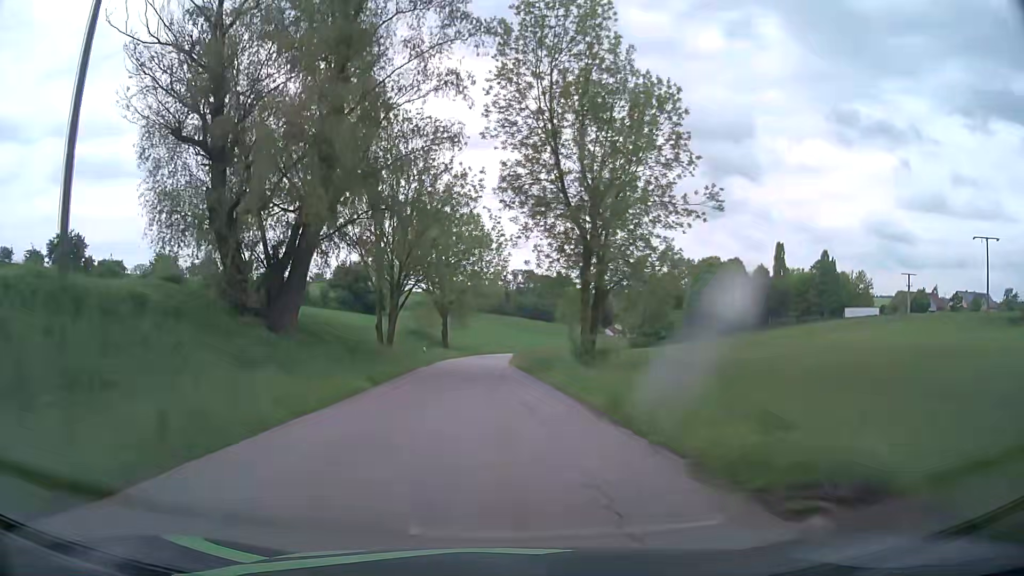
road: tertiary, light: Day
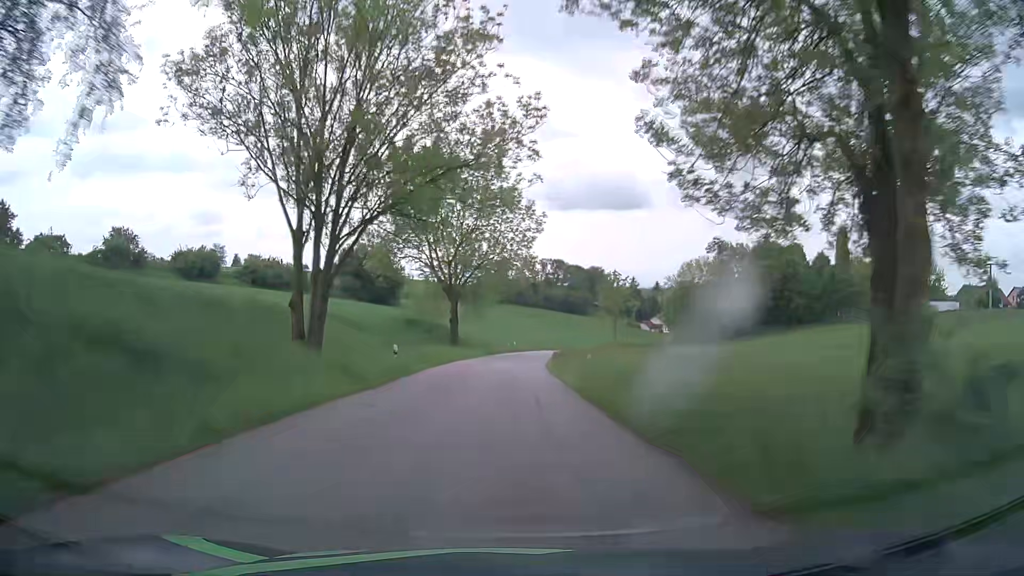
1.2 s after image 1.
(-0.6, +22.2) m; -2°
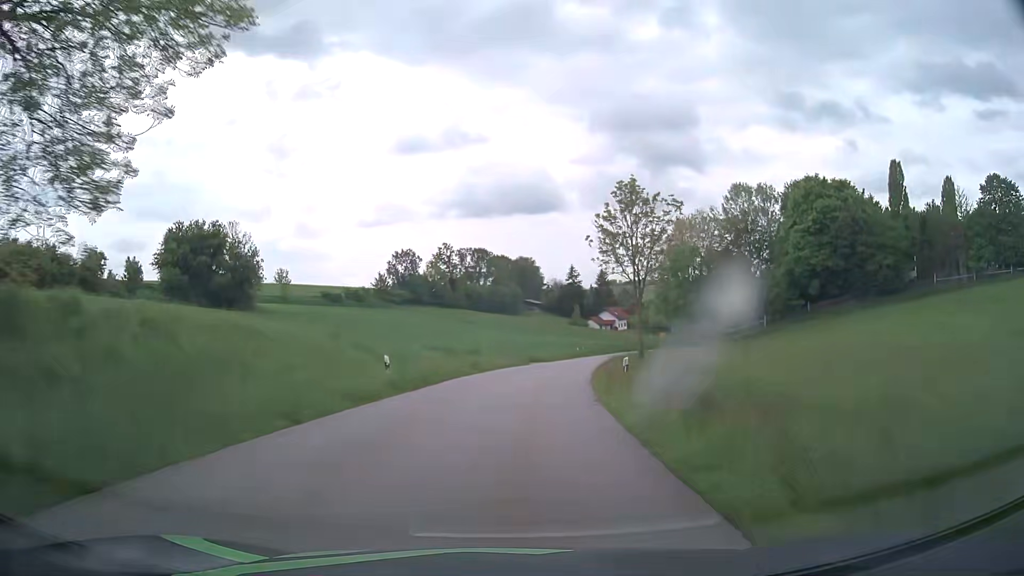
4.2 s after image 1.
(+1.7, +55.4) m; +7°
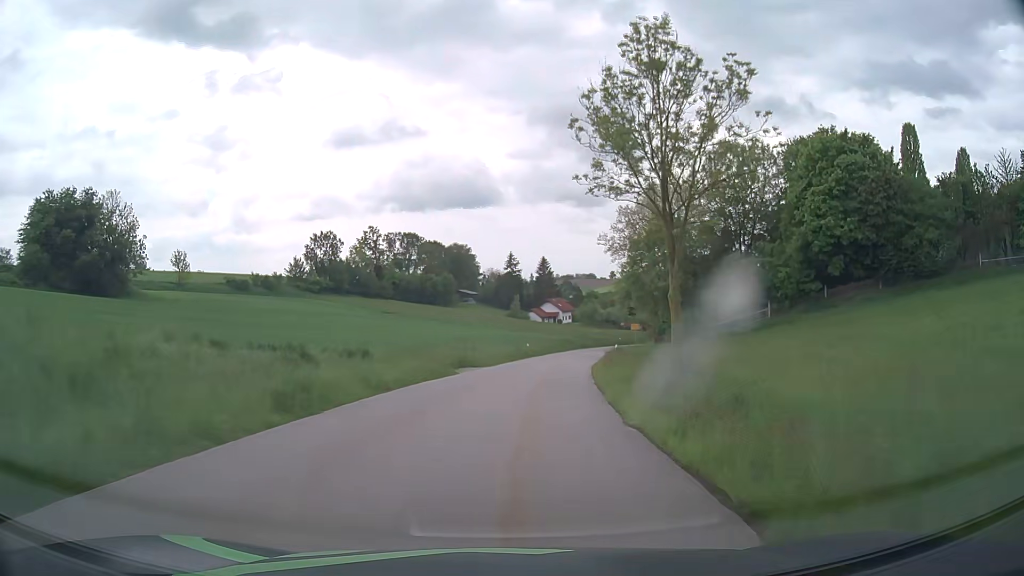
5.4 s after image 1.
(+0.8, +21.9) m; +5°
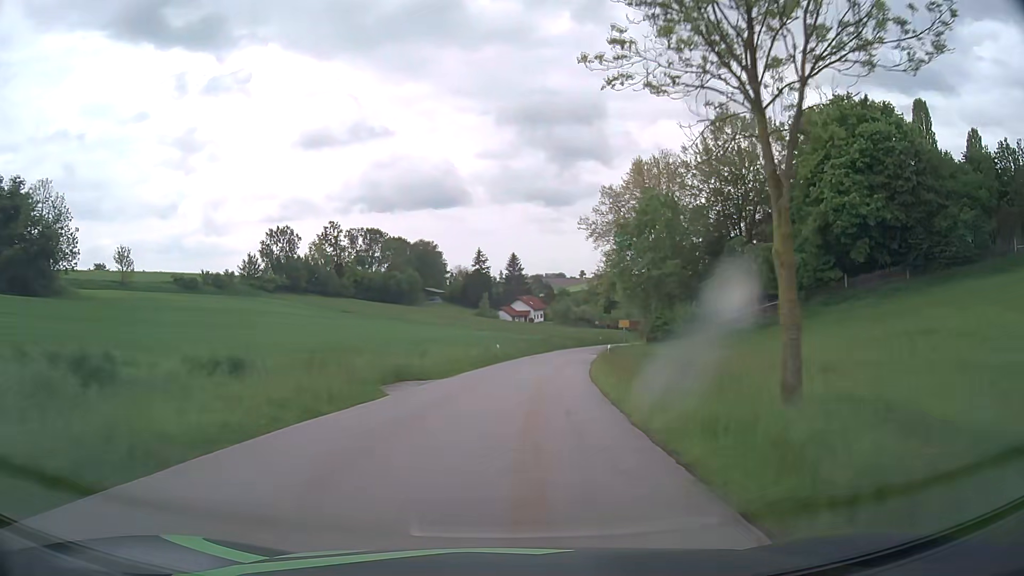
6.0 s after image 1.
(+0.3, +10.9) m; +3°
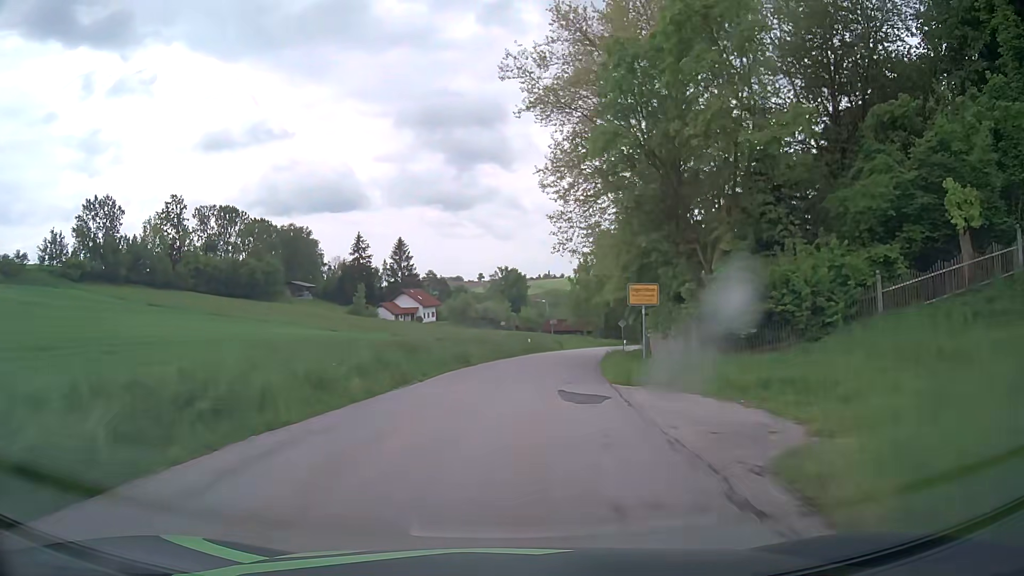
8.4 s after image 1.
(+3.4, +41.3) m; +9°
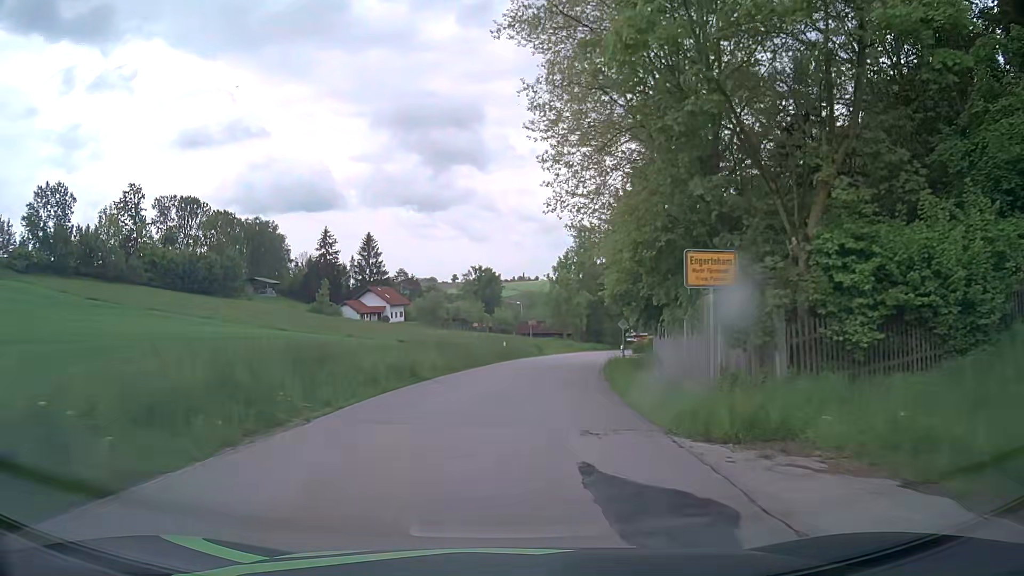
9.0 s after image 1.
(+0.1, +9.2) m; +2°
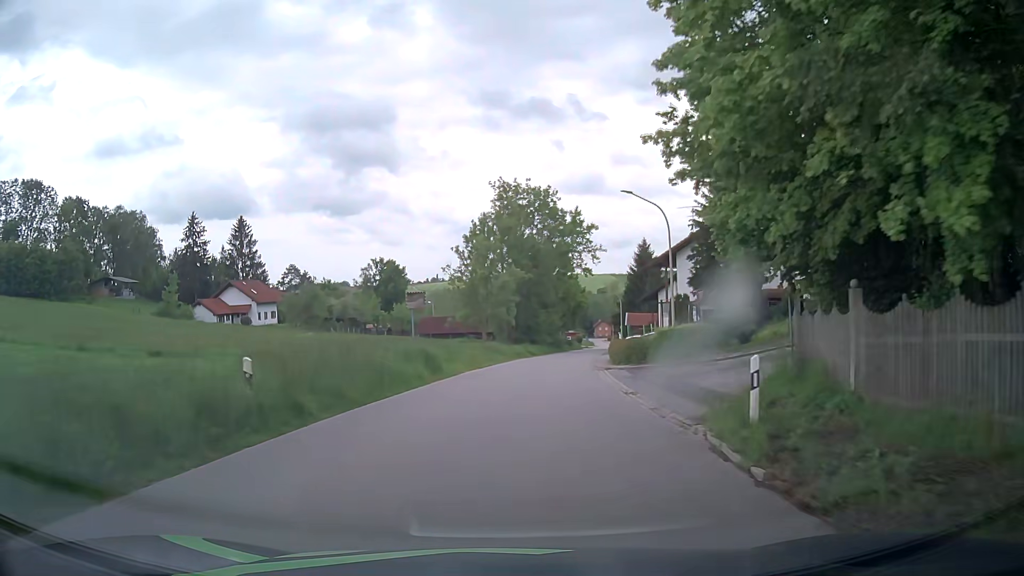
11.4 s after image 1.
(+2.2, +32.0) m; +7°
(0, +10) (+1, +20) (+2, +30) (+3, +40) (+4, +50) (+6, +60) (+8, +69) (+9, +79) (+11, +89) (+13, +99) m
